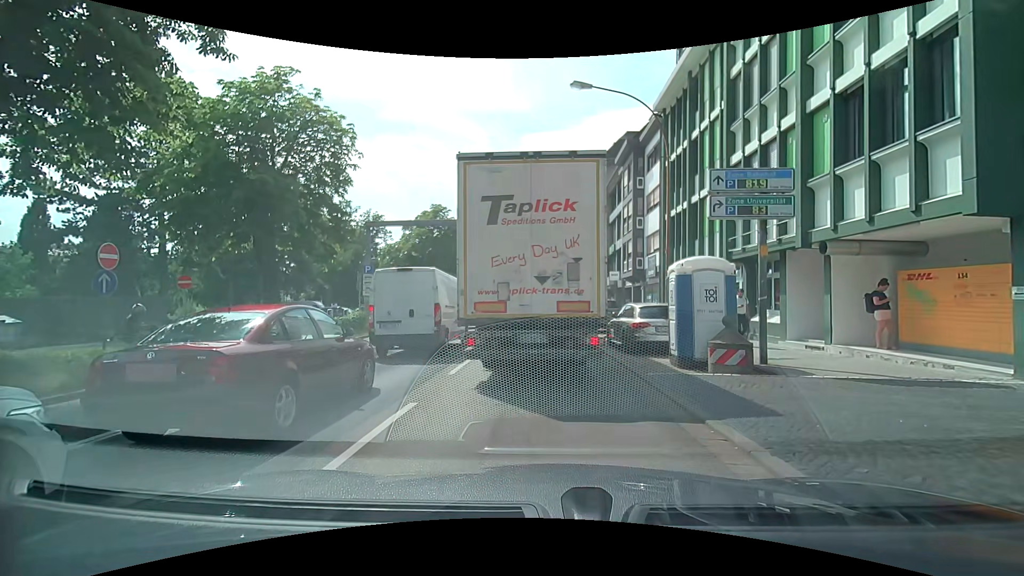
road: primary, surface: asphalt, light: Day
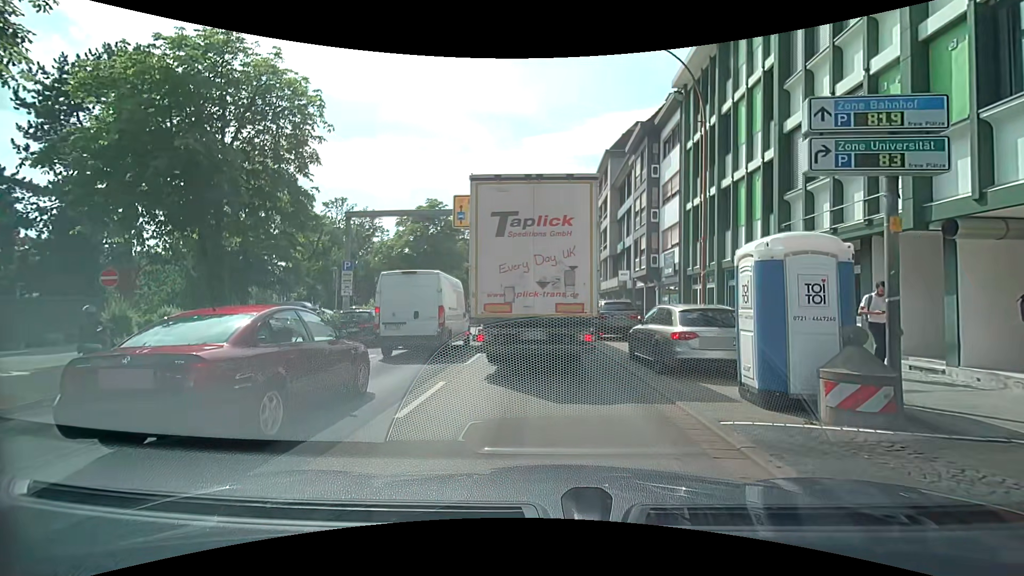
(-0.1, +4.0) m; -2°
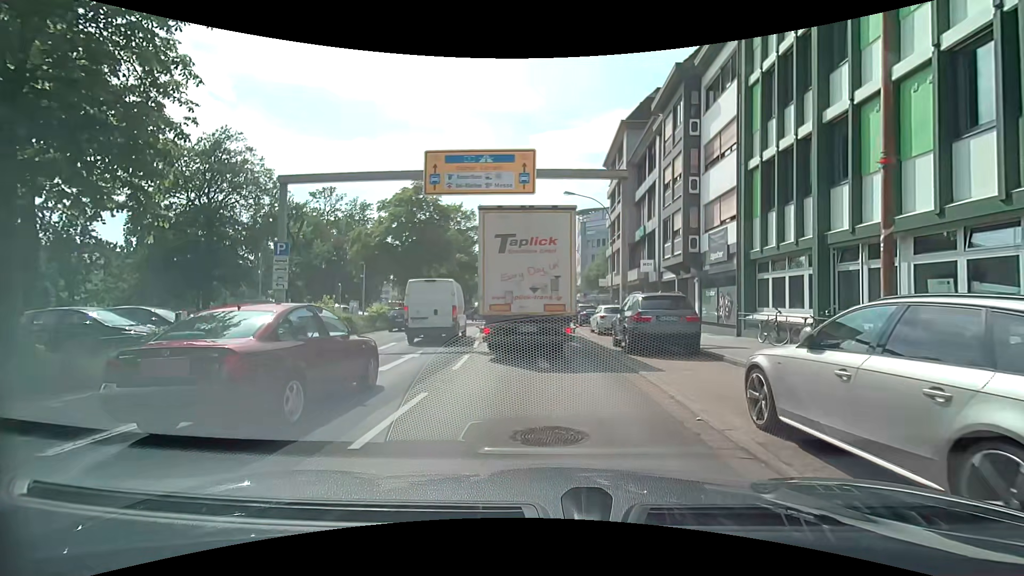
(+0.1, +7.6) m; +1°
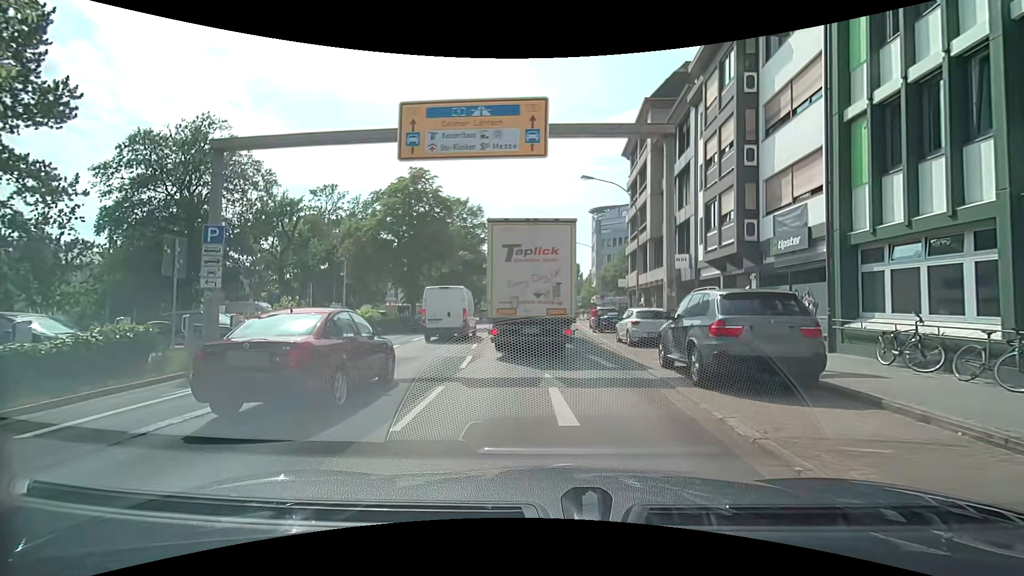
(-0.2, +5.3) m; -4°
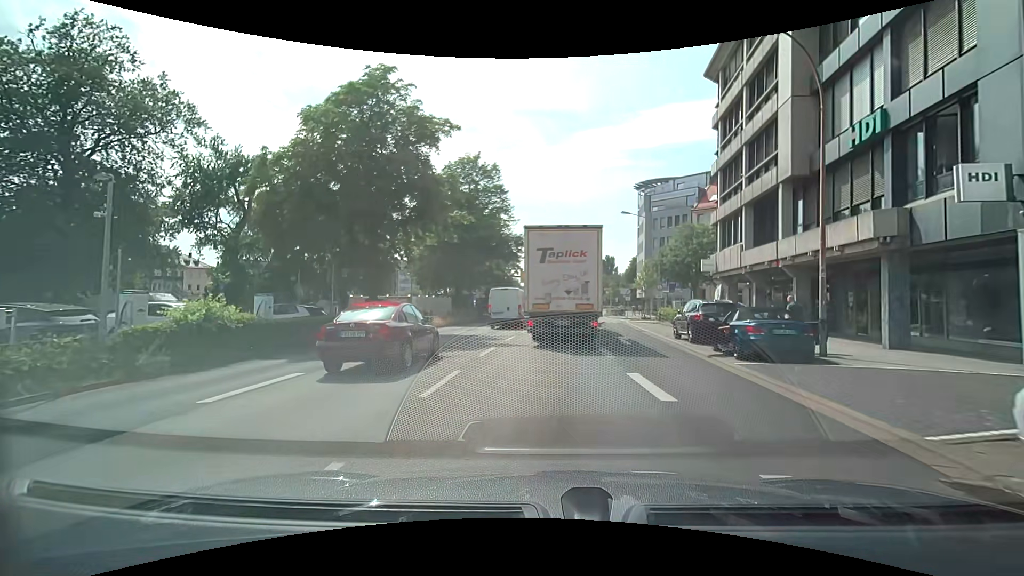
(-0.4, +17.0) m; -2°
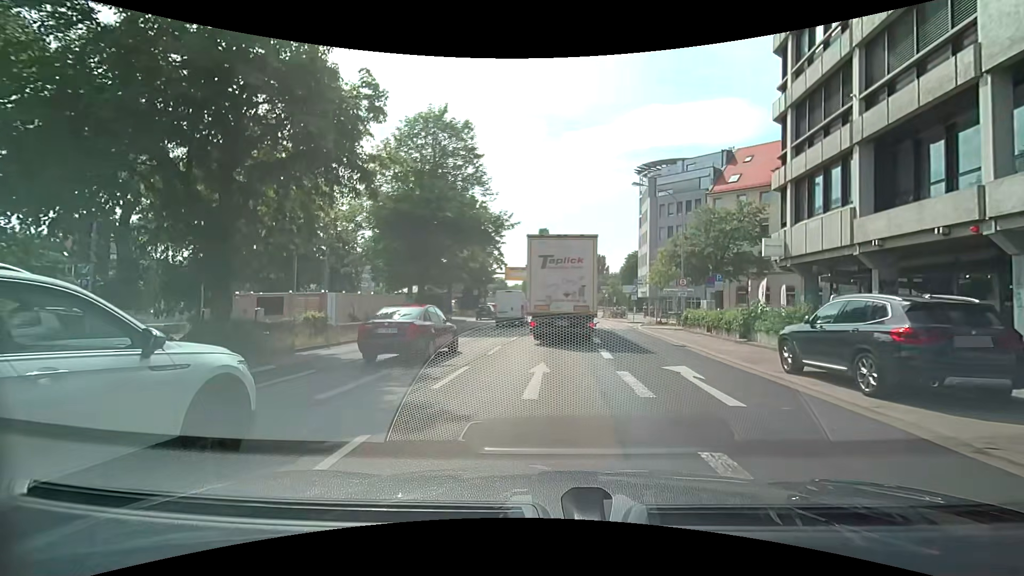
(-0.2, +11.1) m; 0°
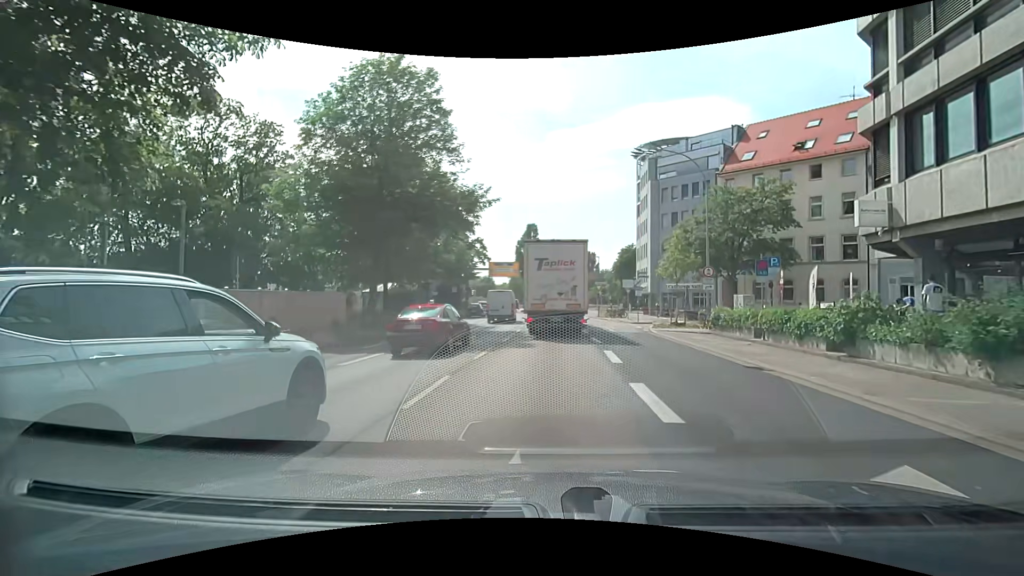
(+0.1, +7.7) m; +3°
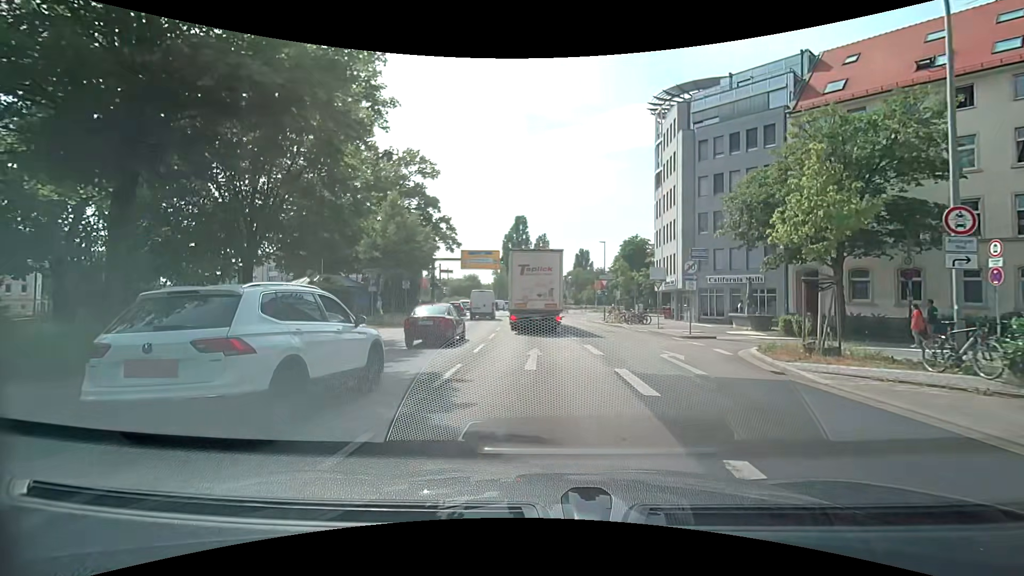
(-0.1, +16.6) m; -1°
(0, +10) (0, +20) (-1, +30) (-1, +40) (-2, +50) (-3, +60) (-3, +70) (-4, +80) (-4, +90) (-4, +100) m
